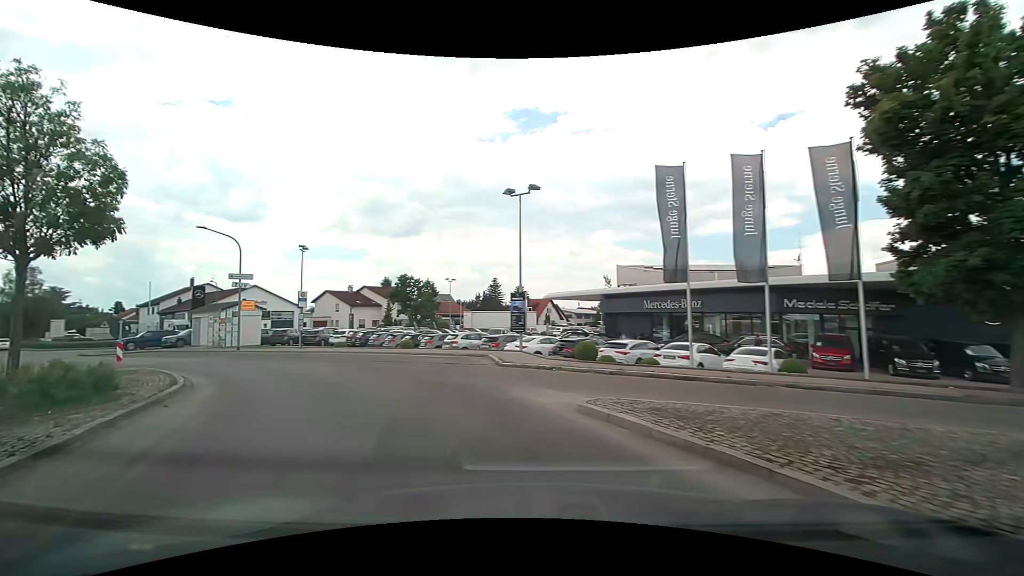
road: residential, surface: asphalt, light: Day
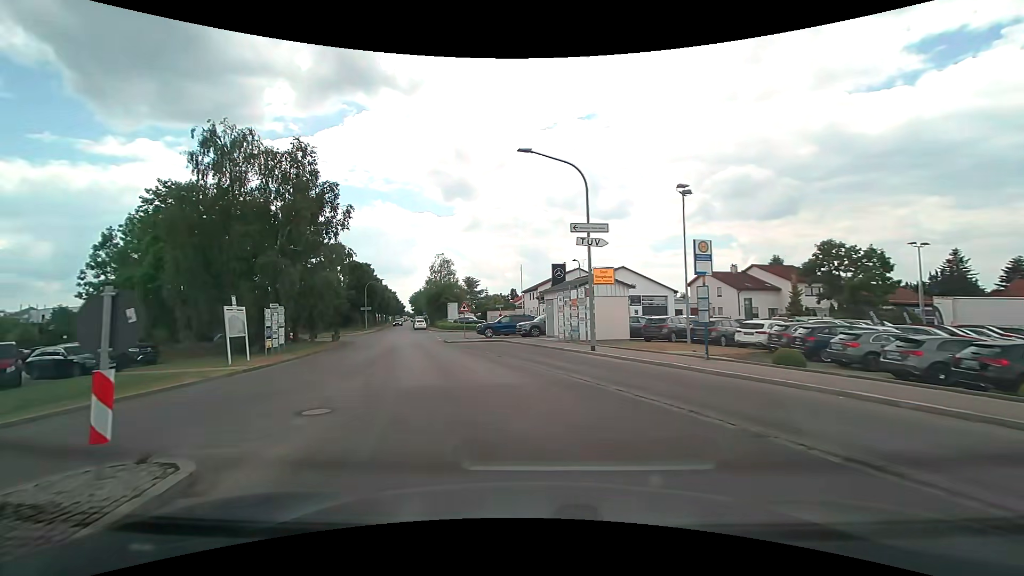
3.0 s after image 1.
(-7.2, +15.8) m; -41°
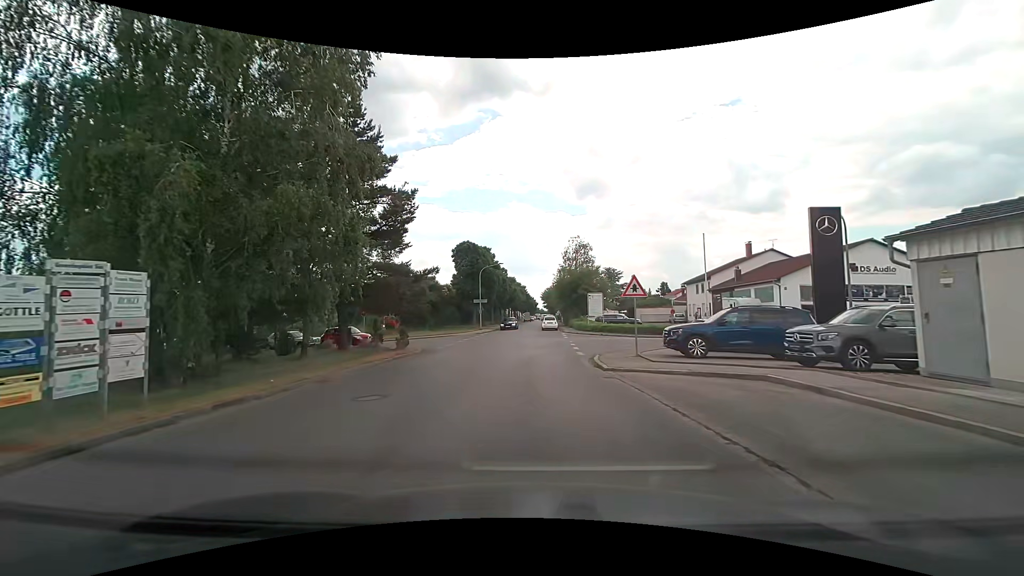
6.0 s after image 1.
(-3.6, +19.7) m; -16°
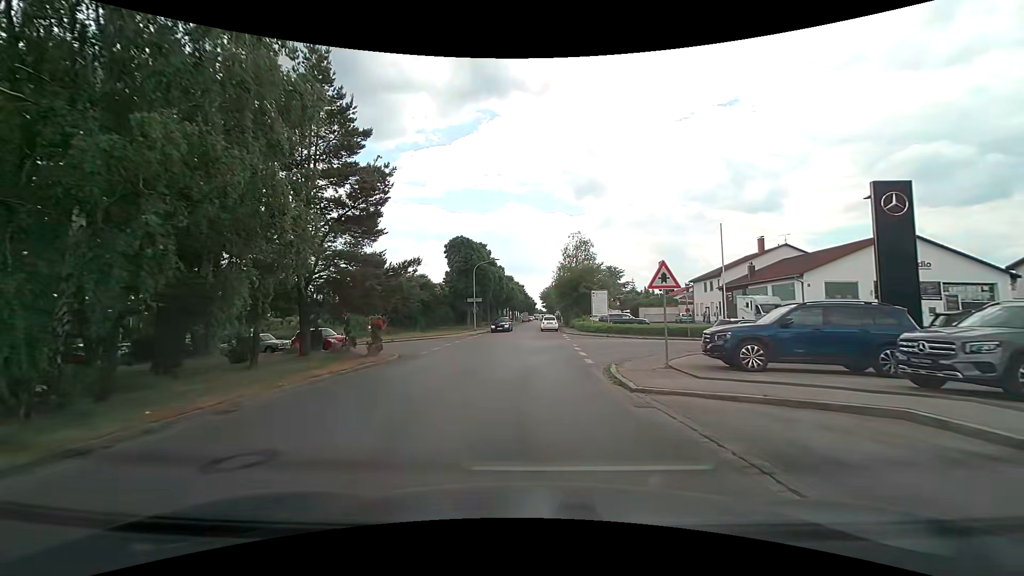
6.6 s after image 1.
(0.0, +4.1) m; +1°
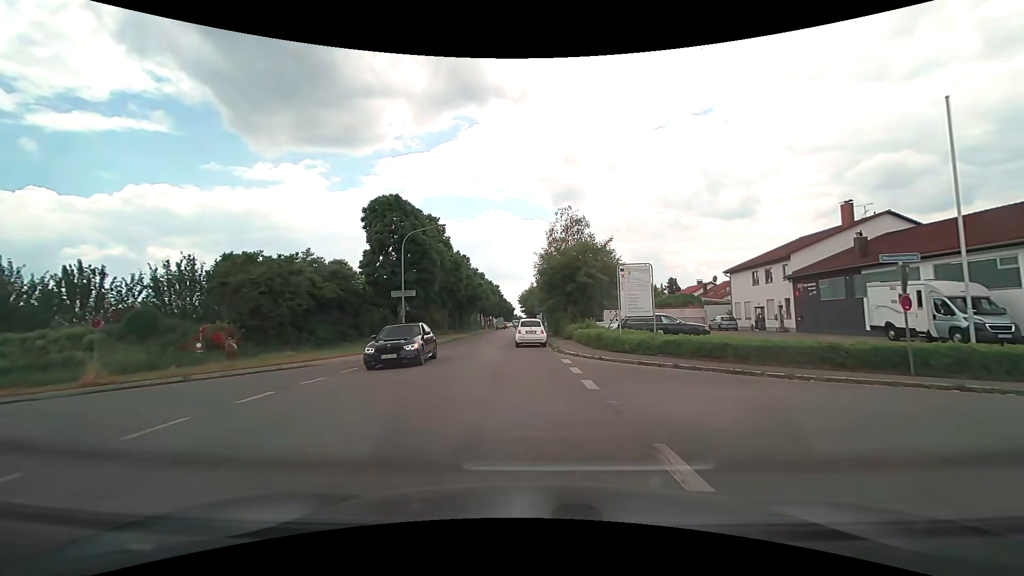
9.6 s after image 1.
(+0.2, +21.8) m; +1°
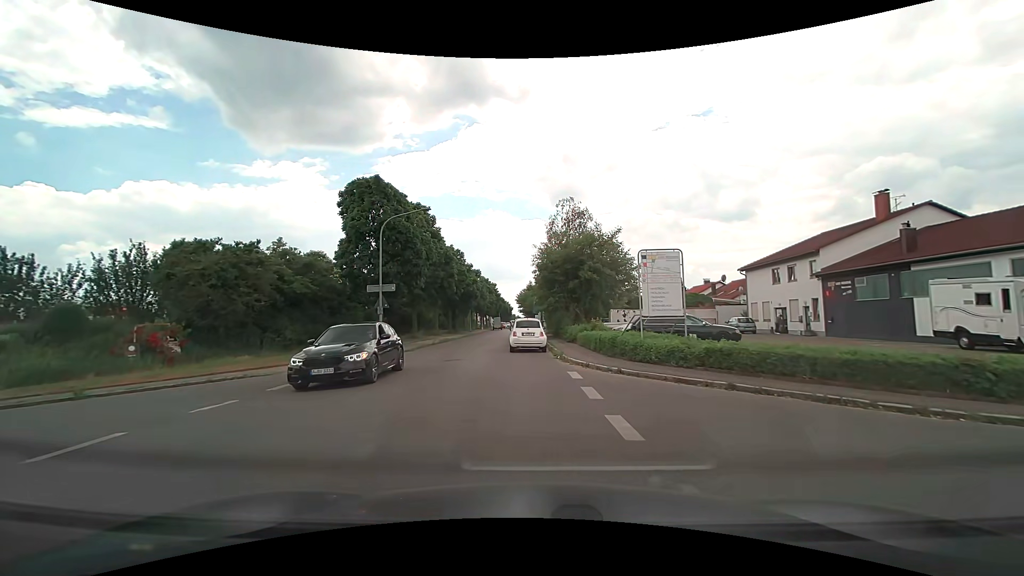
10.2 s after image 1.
(+0.1, +4.3) m; +1°
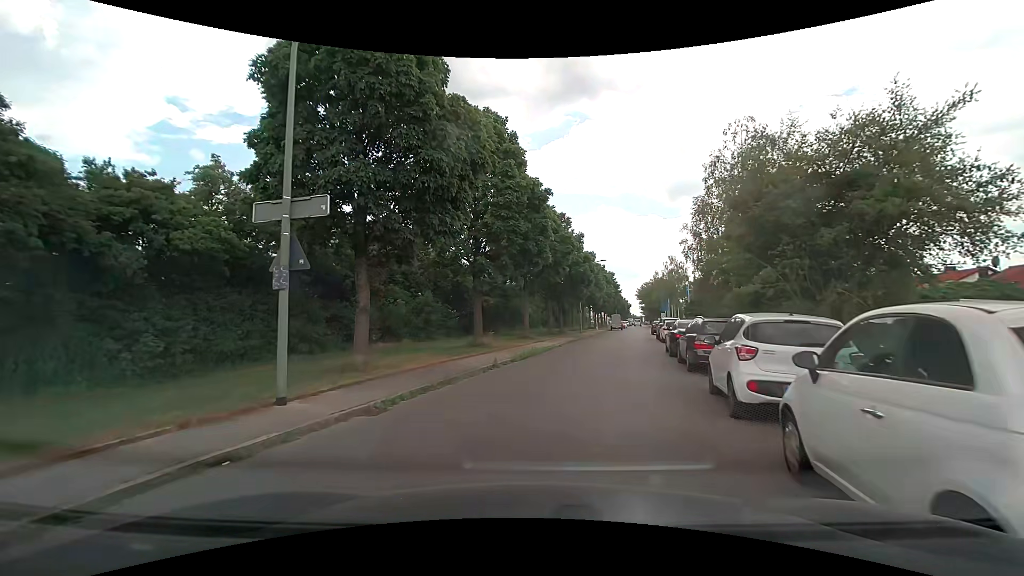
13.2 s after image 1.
(-1.8, +19.3) m; -13°
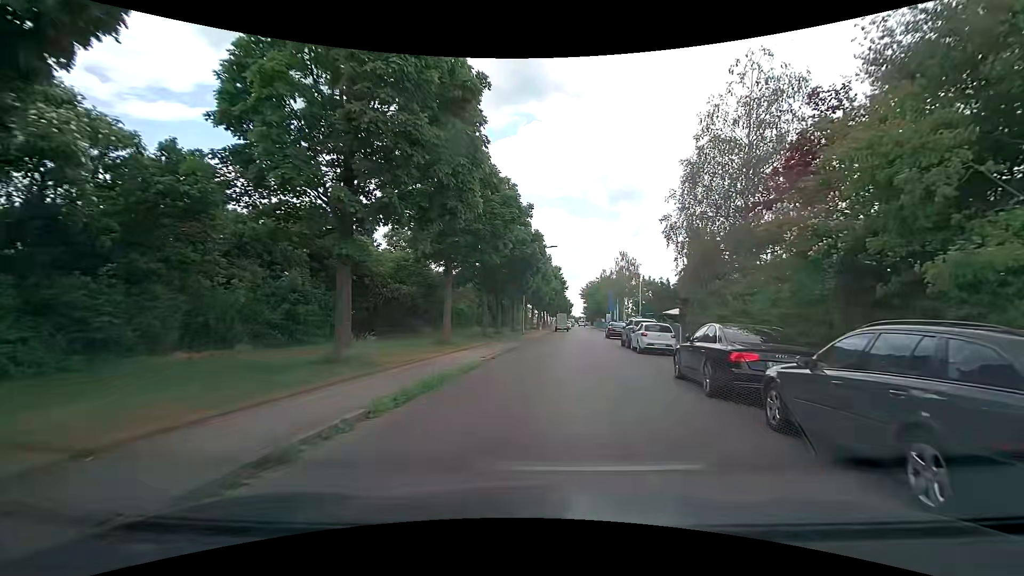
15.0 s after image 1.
(+0.5, +10.3) m; +7°
(+1, +10) (+2, +20) (+3, +30) (+4, +40) (+5, +50) (+6, +60) (+8, +69) (+10, +79) (+10, +89) (+11, +99) m
